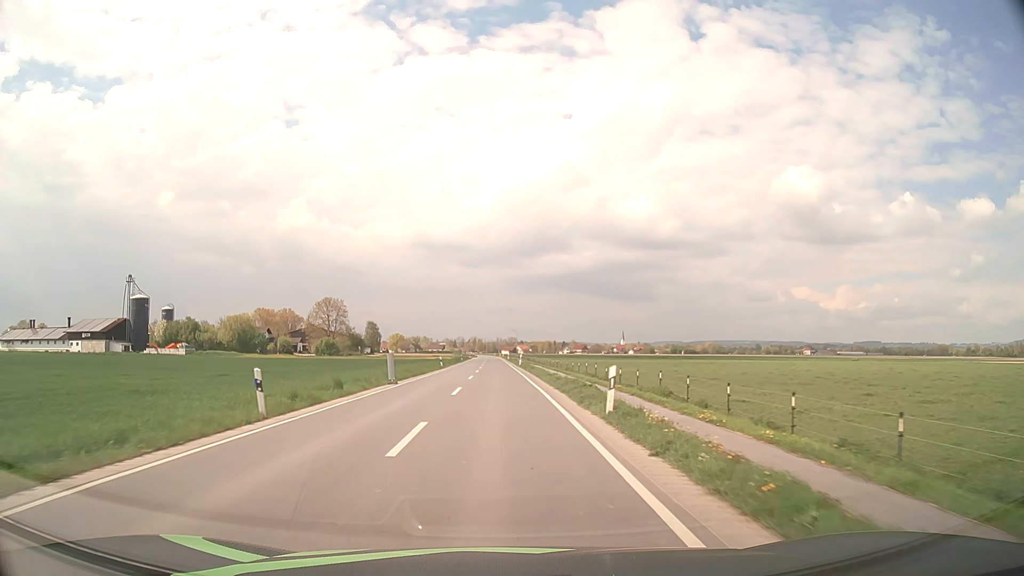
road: secondary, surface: asphalt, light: Day
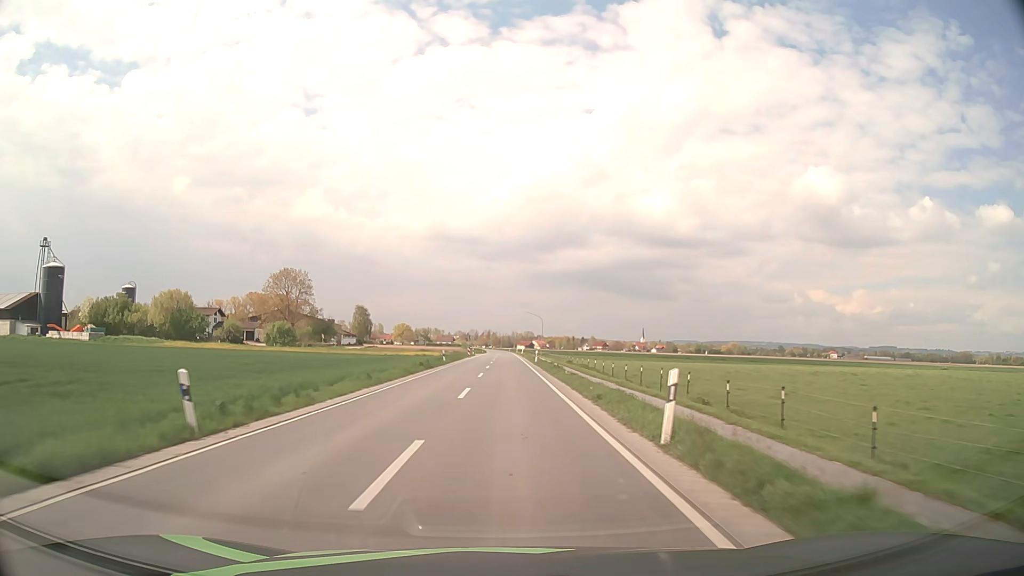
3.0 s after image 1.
(-0.8, +51.3) m; -1°
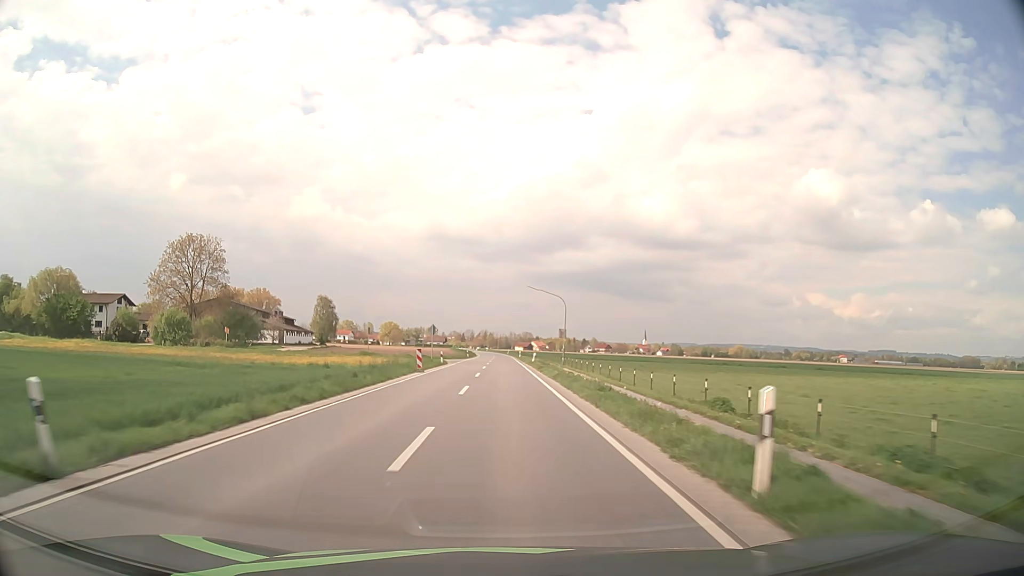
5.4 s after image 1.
(+0.1, +46.6) m; 0°
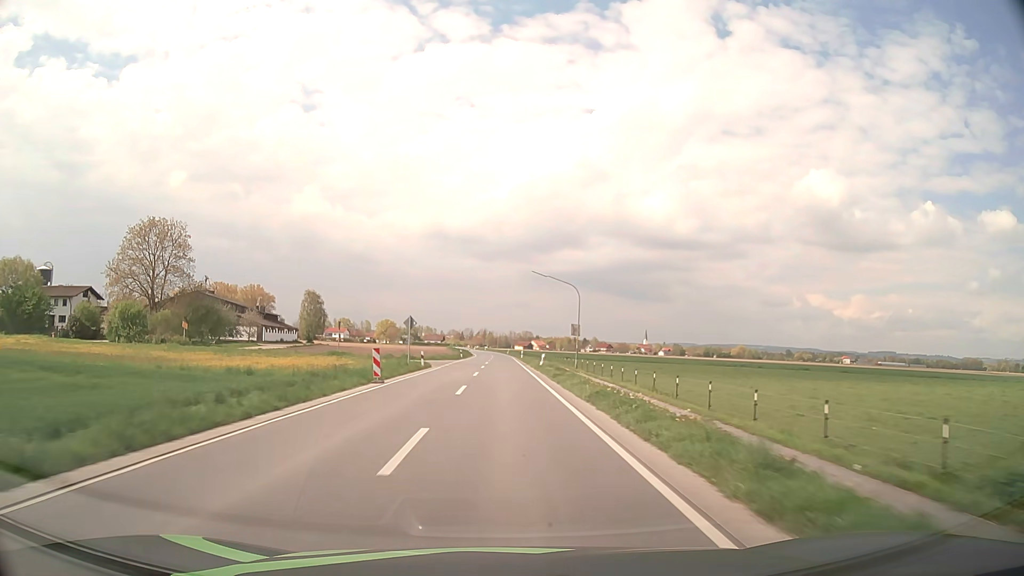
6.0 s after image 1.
(0.0, +12.4) m; 0°
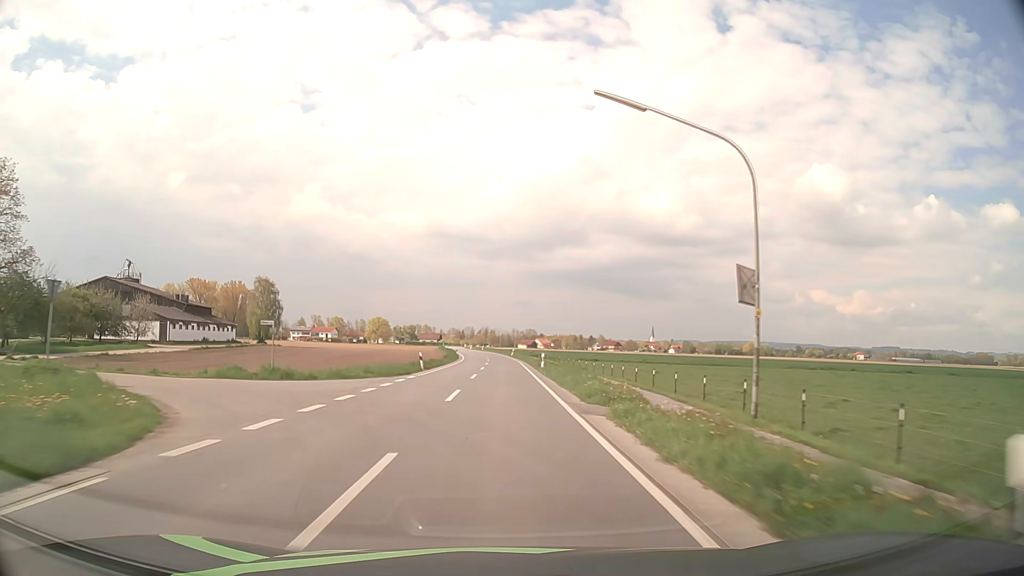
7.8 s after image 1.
(0.0, +38.7) m; 0°
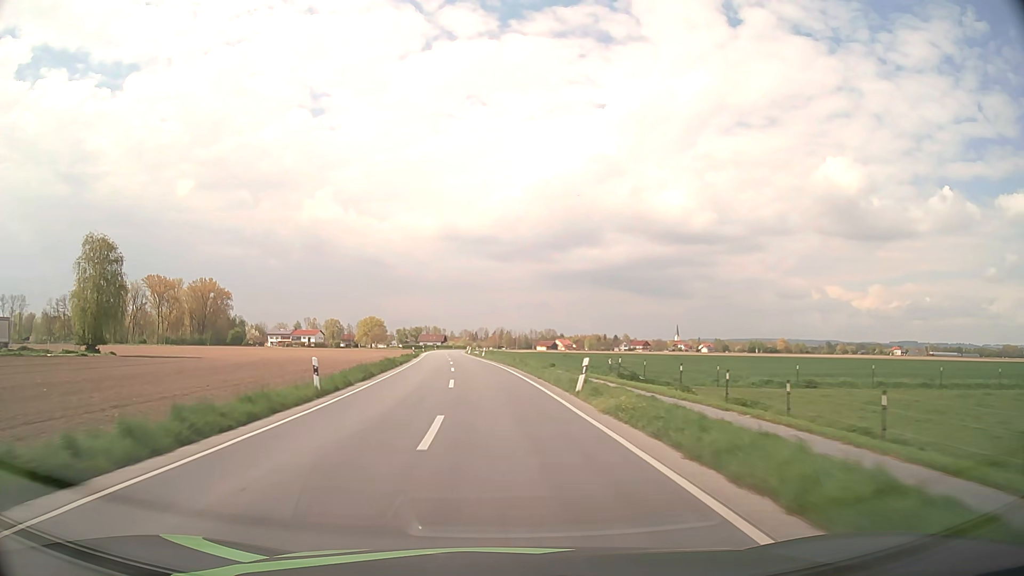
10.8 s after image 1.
(-0.6, +67.9) m; -1°
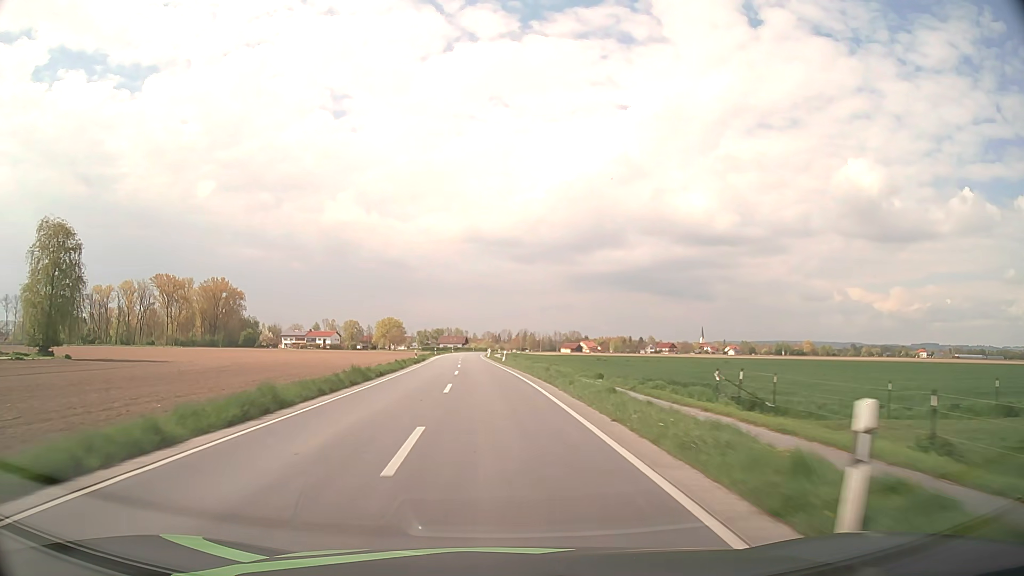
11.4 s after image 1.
(-0.2, +13.8) m; -2°
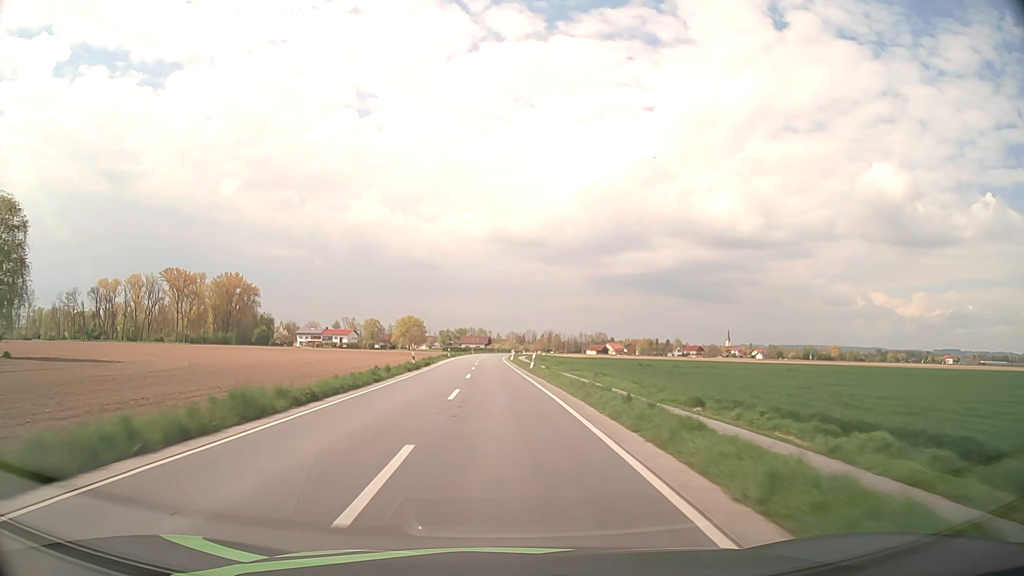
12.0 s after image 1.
(-0.3, +13.8) m; -2°
(0, +10) (0, +20) (-1, +30) (-1, +40) (-1, +50) (-1, +60) (-2, +70) (-2, +80) (-2, +90) (-2, +100) m
